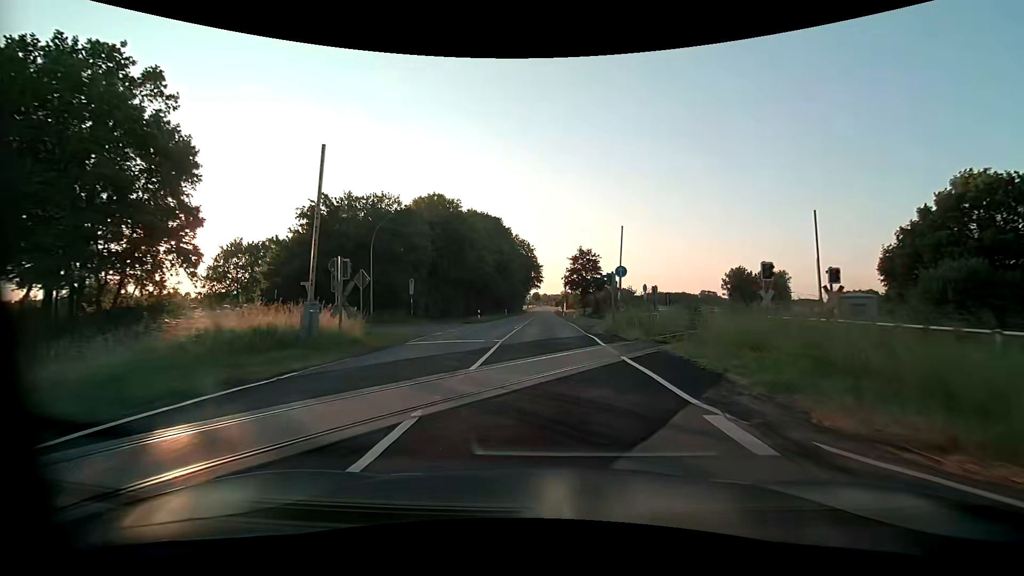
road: tertiary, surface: asphalt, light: Day
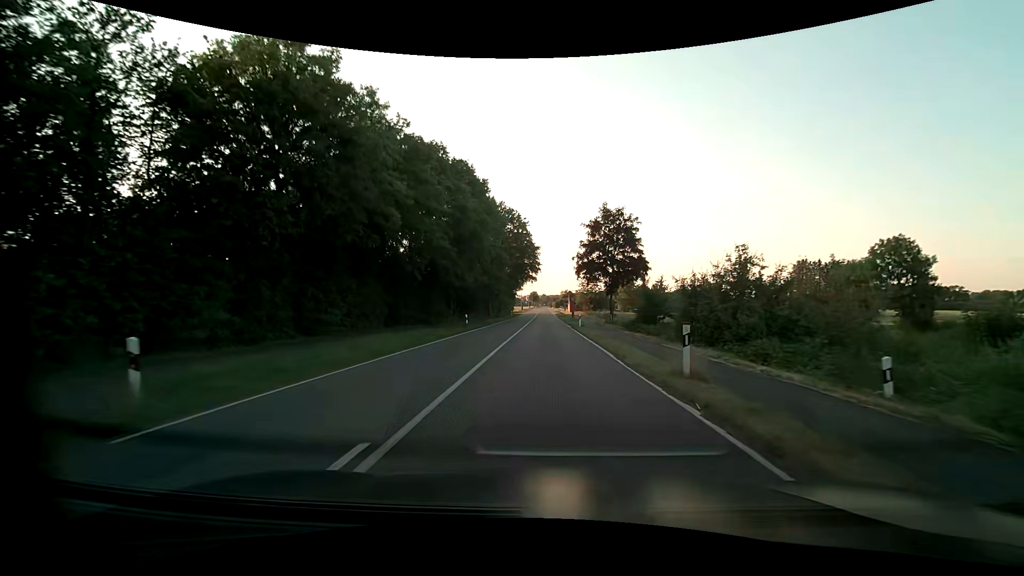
(0.0, +37.9) m; 0°
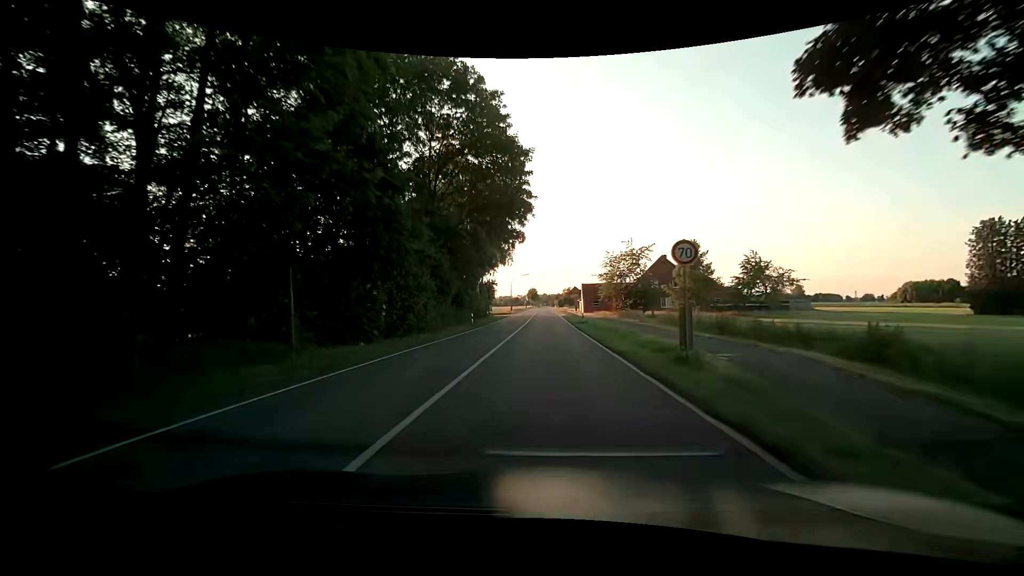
(+0.2, +47.7) m; 0°
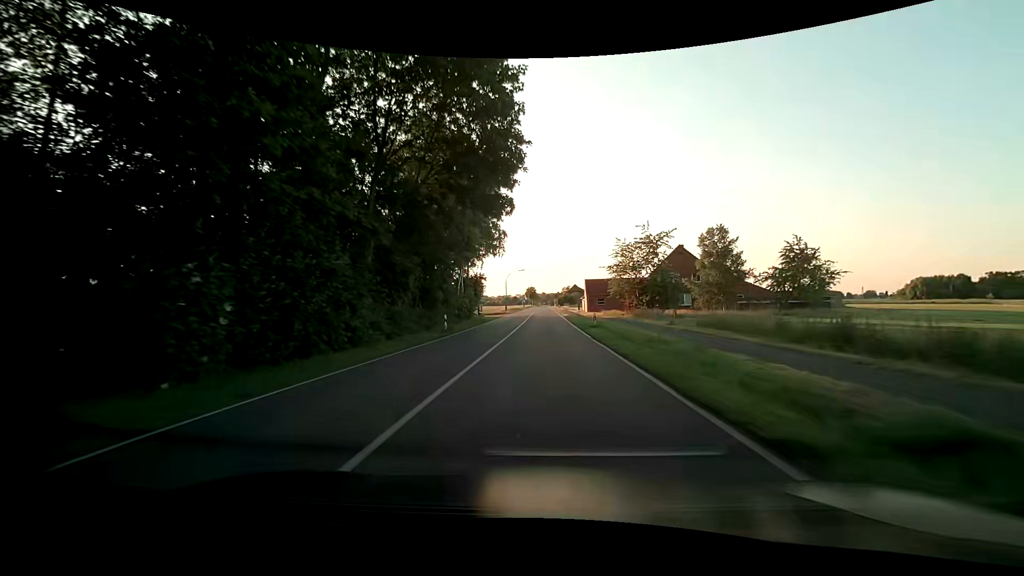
(0.0, +10.4) m; +1°
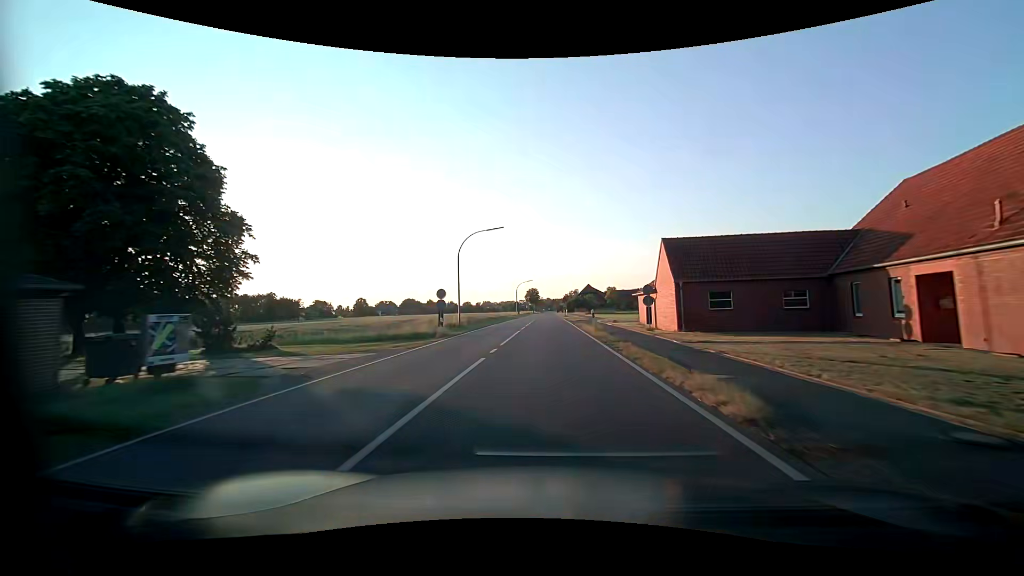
(-0.6, +53.4) m; -1°
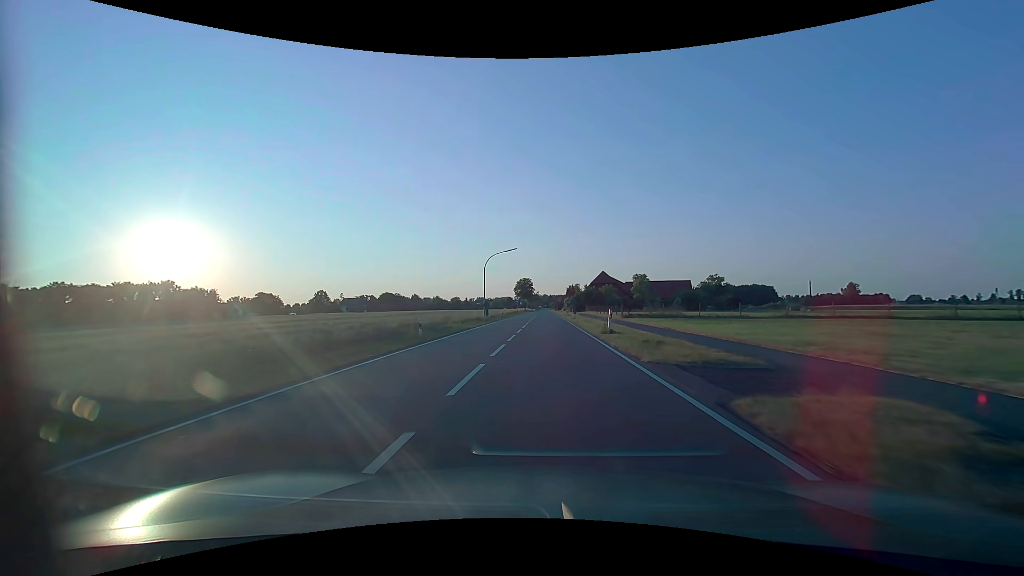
(+0.2, +54.9) m; +1°
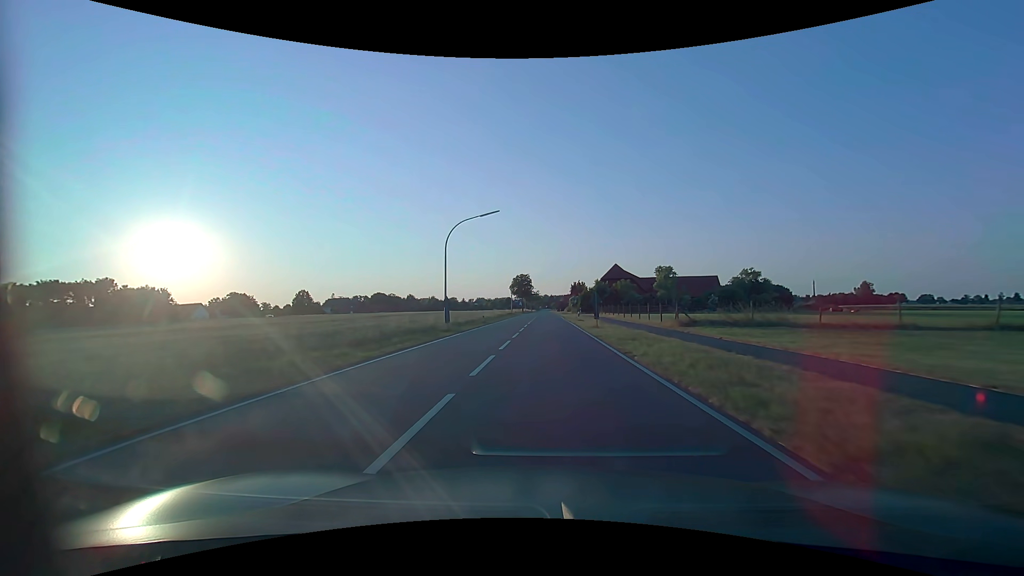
(0.0, +22.3) m; 0°
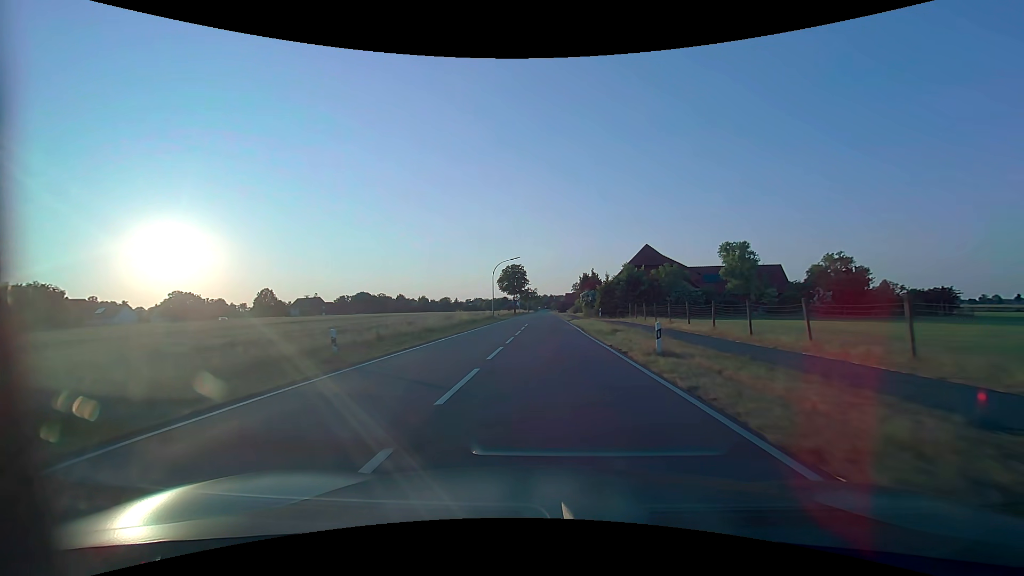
(0.0, +33.6) m; 0°
(0, +10) (0, +20) (0, +30) (0, +40) (0, +50) (0, +60) (0, +70) (0, +80) (0, +90) (0, +100) m
